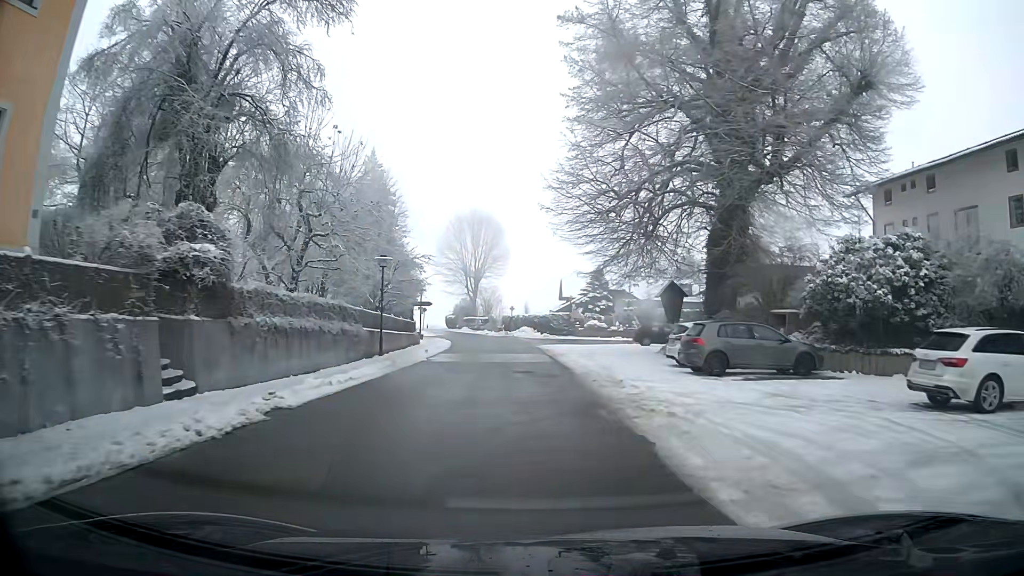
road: tertiary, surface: asphalt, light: Day
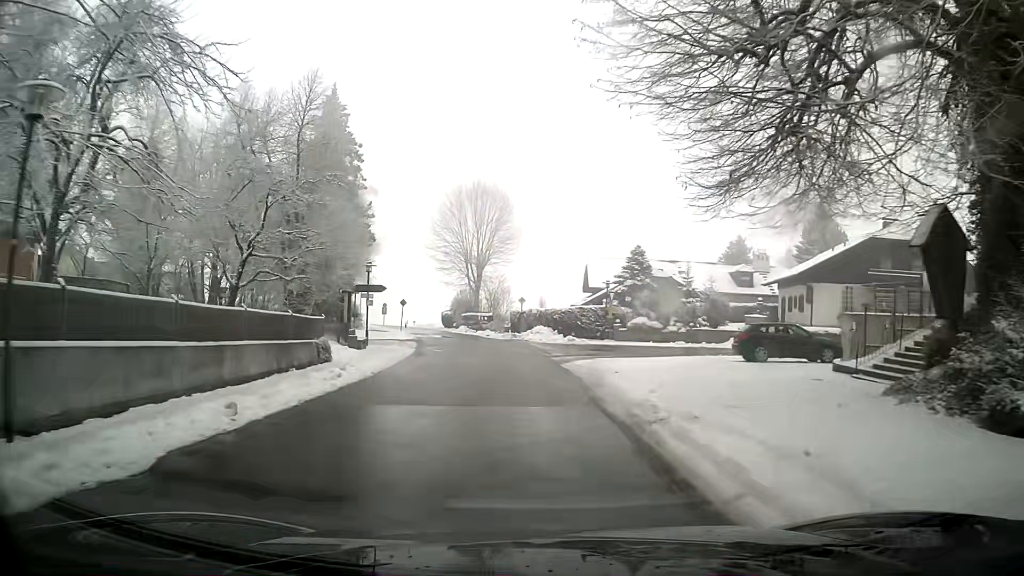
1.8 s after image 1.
(-0.2, +19.7) m; -2°
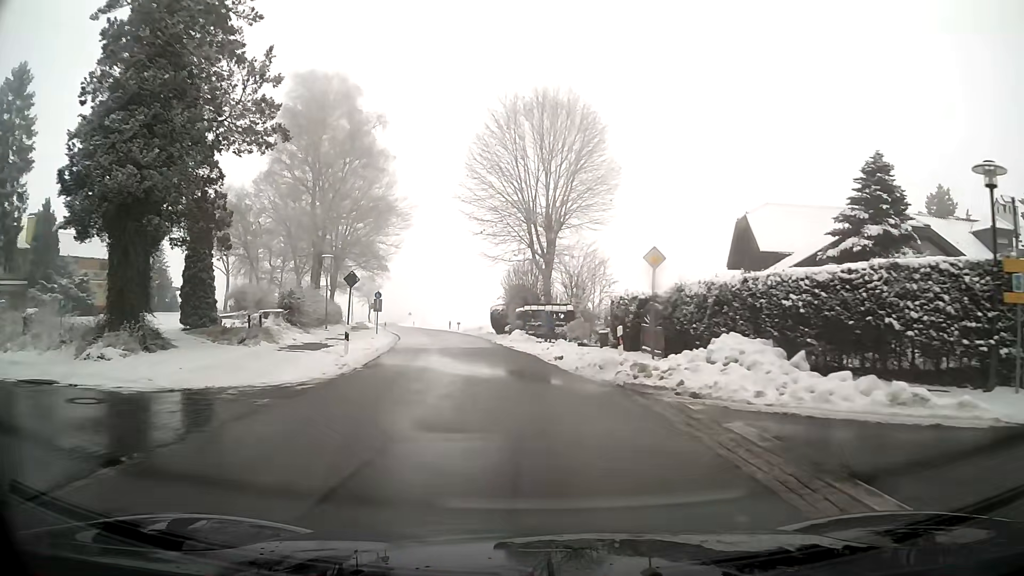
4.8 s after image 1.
(-1.7, +32.3) m; -7°
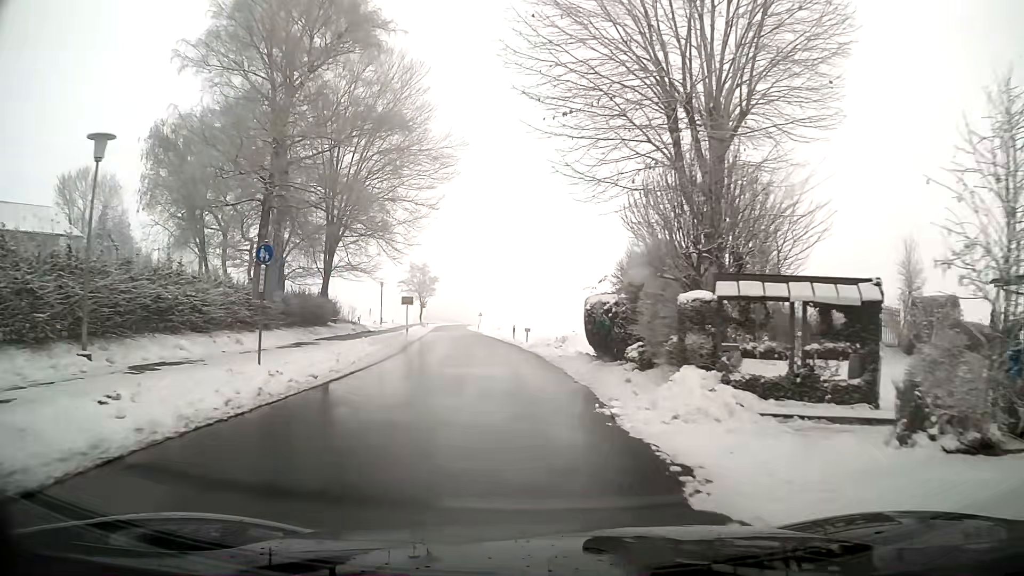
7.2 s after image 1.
(-1.8, +26.8) m; -7°
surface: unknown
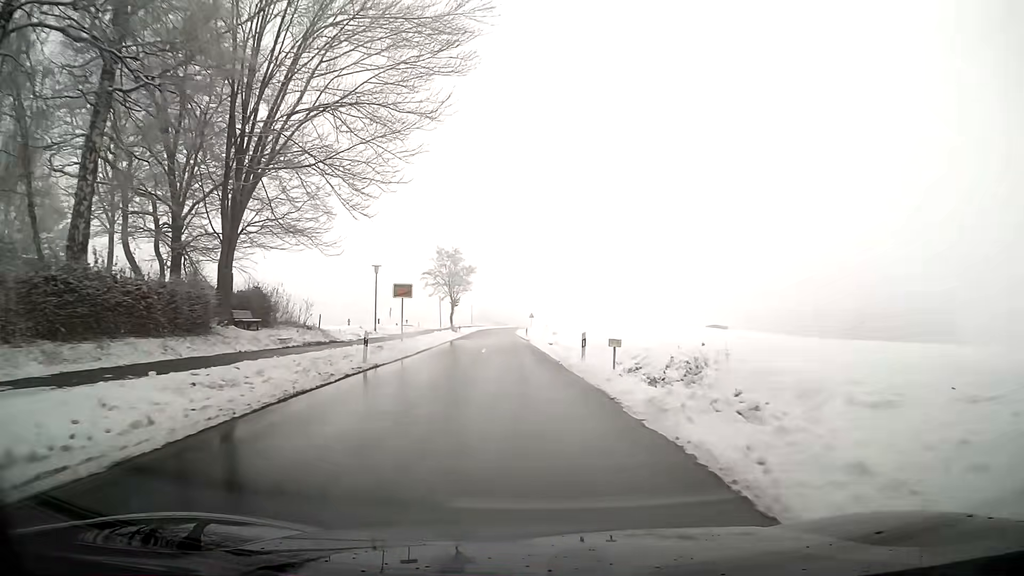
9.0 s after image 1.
(-0.8, +21.3) m; -4°
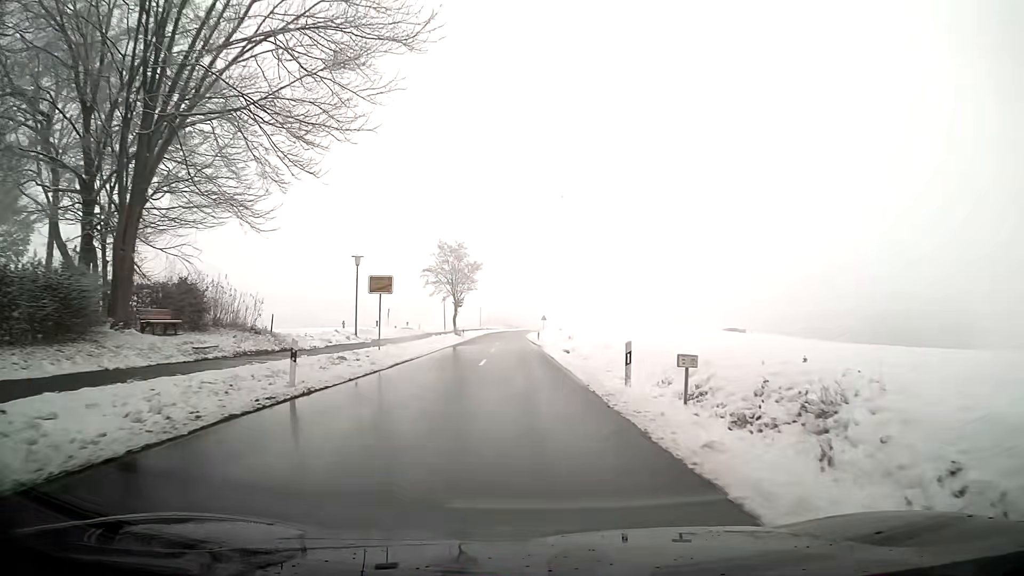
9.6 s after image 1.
(-0.1, +7.3) m; -1°
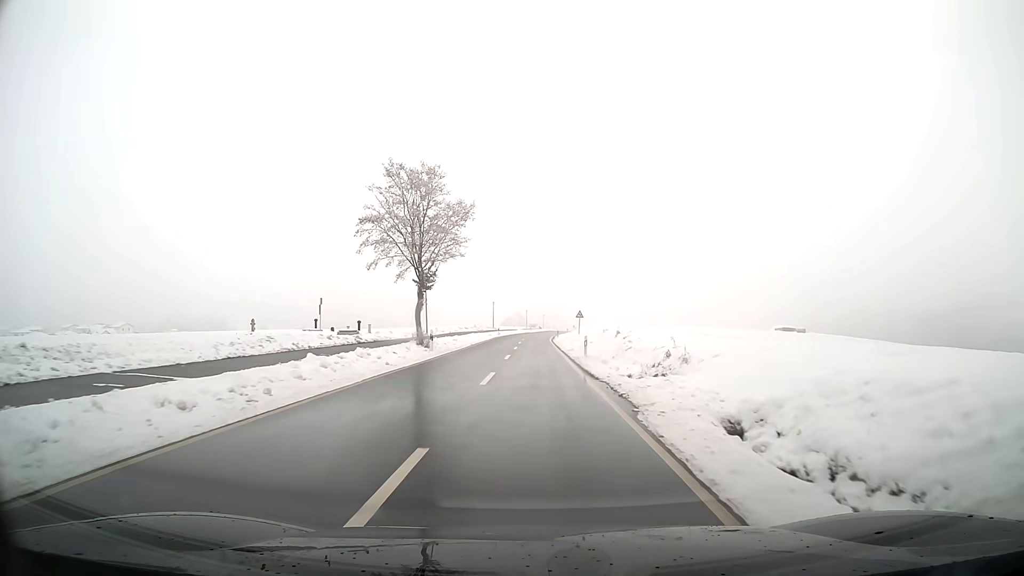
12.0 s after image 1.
(-0.6, +31.1) m; -1°
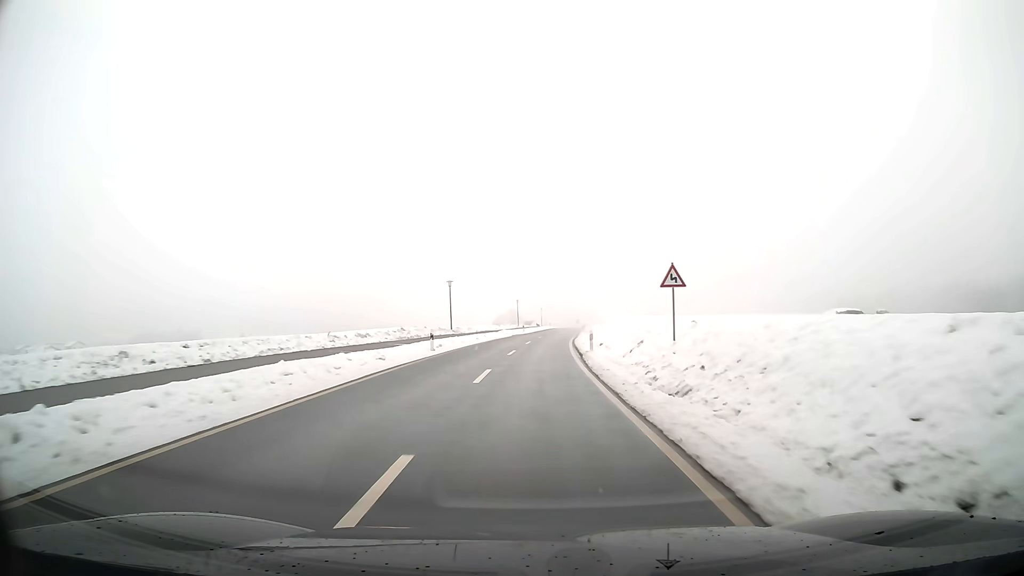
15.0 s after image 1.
(+0.1, +48.6) m; 0°
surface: asphalt
